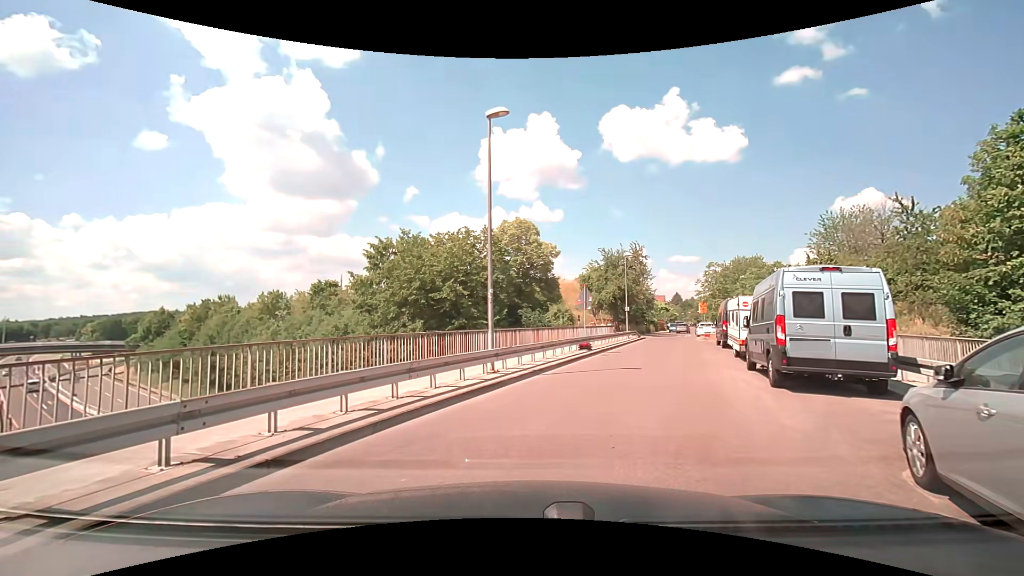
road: residential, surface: asphalt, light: Day
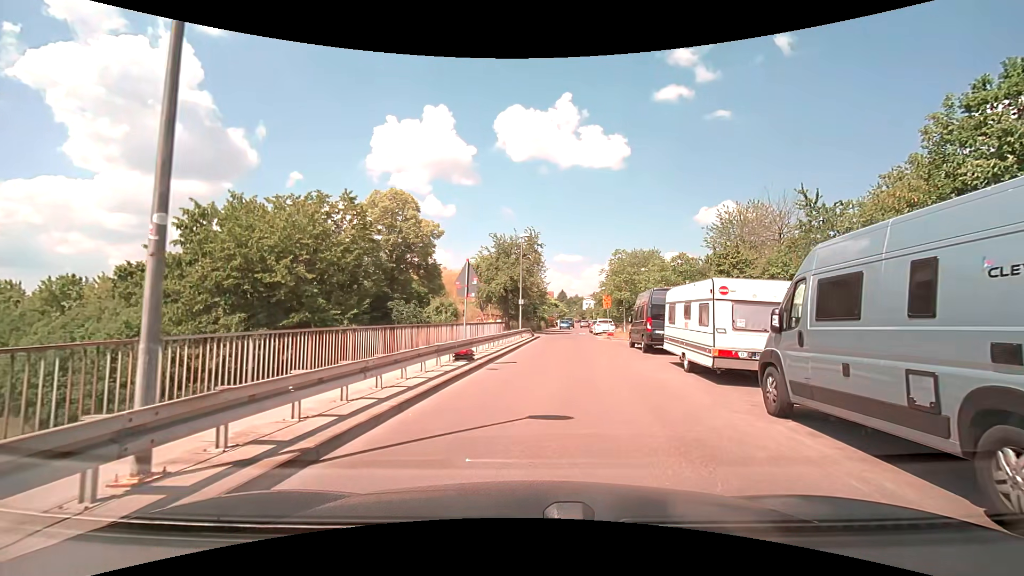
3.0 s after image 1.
(+0.6, +8.5) m; +13°
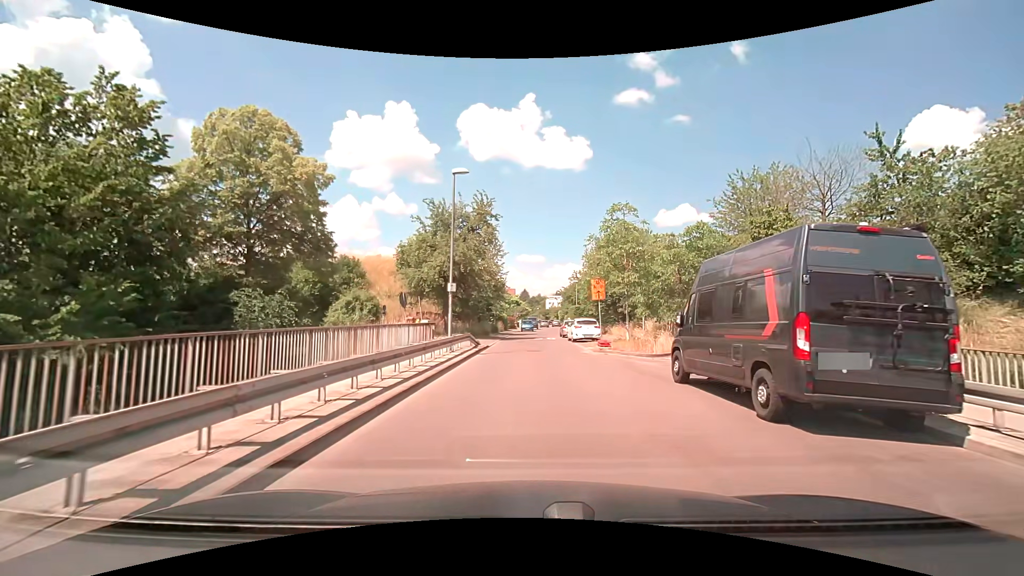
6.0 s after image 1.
(+0.6, +14.8) m; +3°
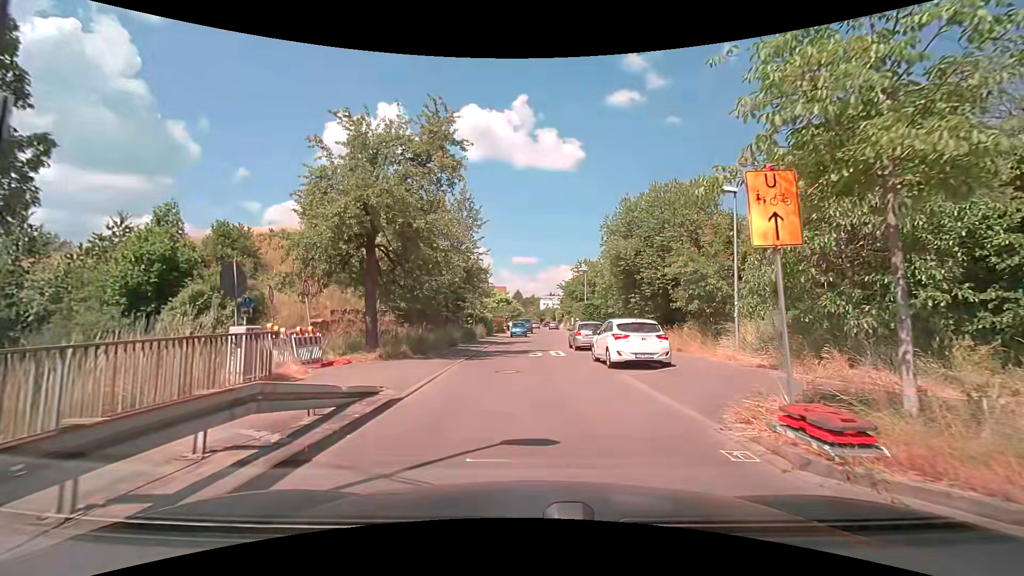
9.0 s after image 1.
(+0.1, +16.0) m; +1°
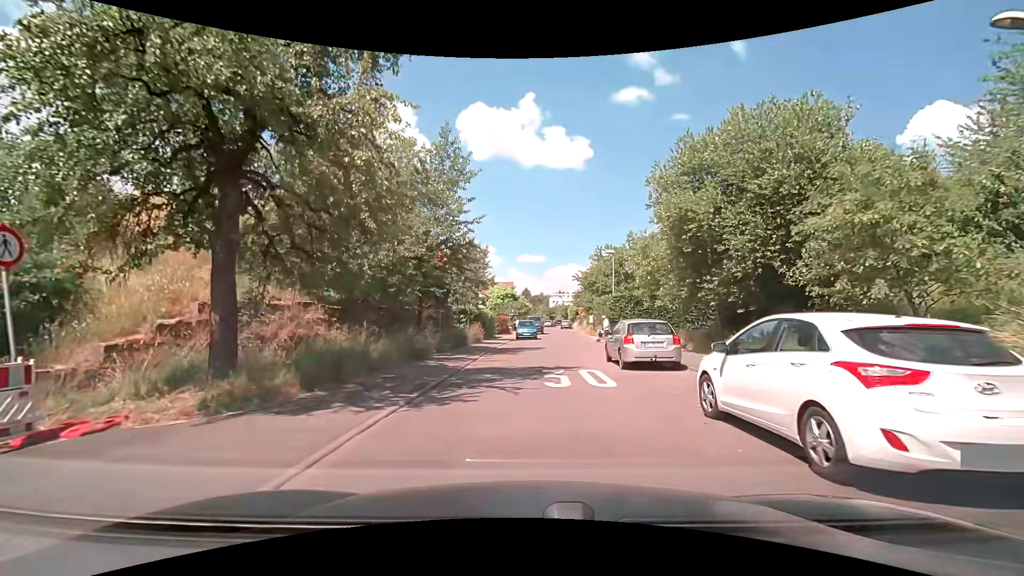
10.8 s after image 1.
(-0.1, +10.3) m; 0°
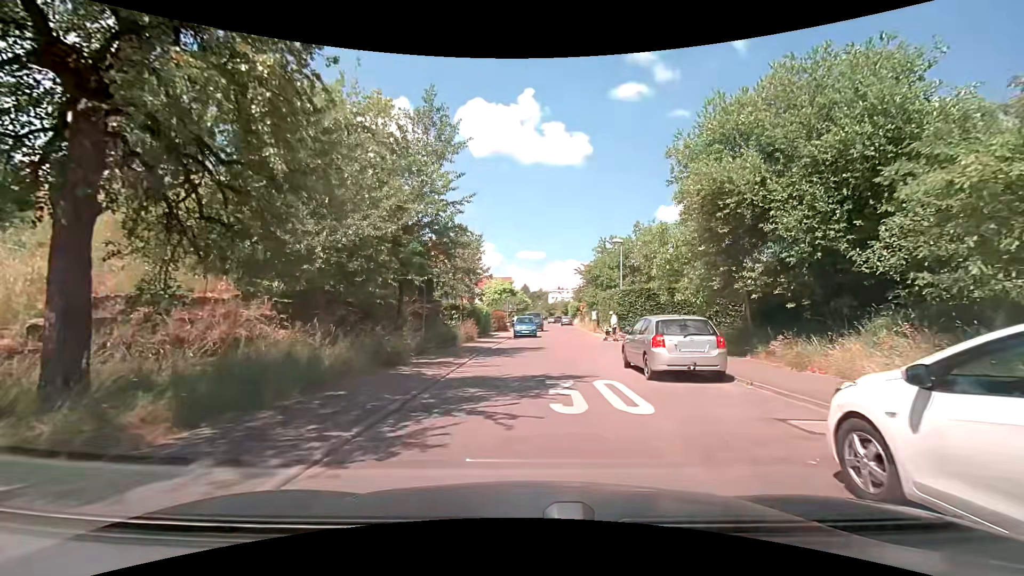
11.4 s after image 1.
(0.0, +3.2) m; 0°
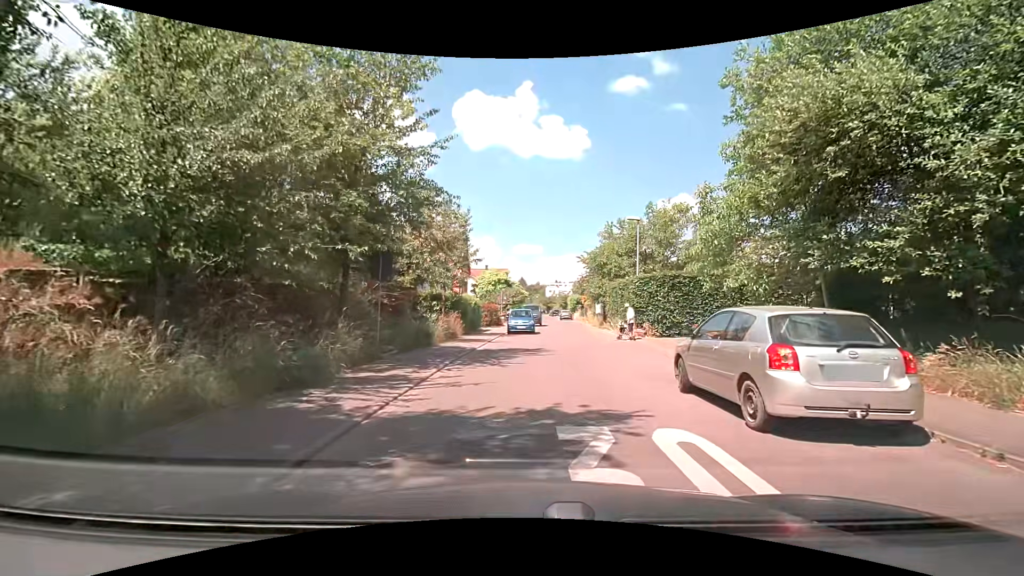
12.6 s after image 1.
(0.0, +5.2) m; +1°
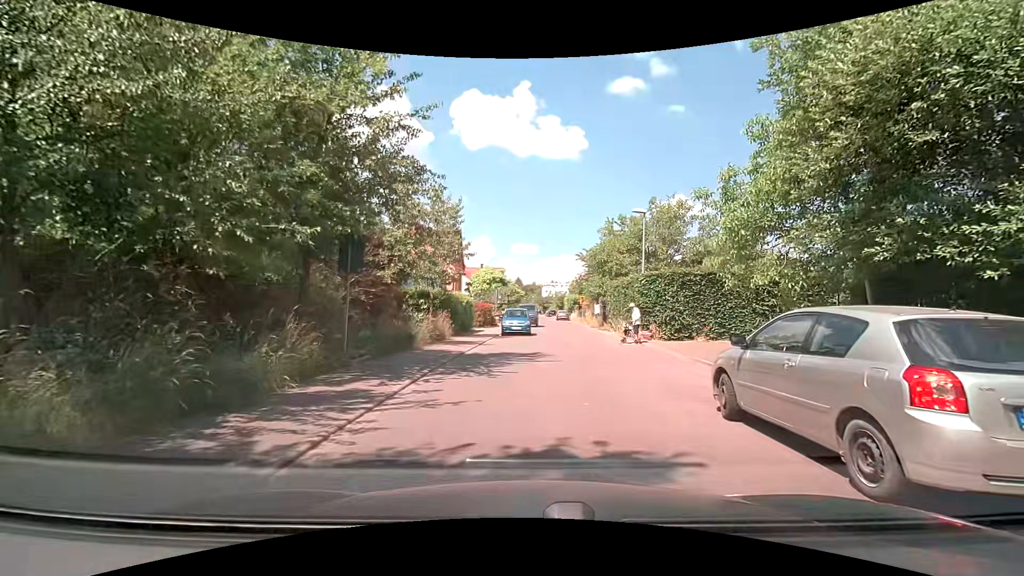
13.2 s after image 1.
(0.0, +2.0) m; -2°
(+1, +10) (+3, +20) (+4, +30) (+5, +40) (+5, +50) (+4, +60) (+4, +70) (+4, +80) (+5, +90) (+6, +99) m
